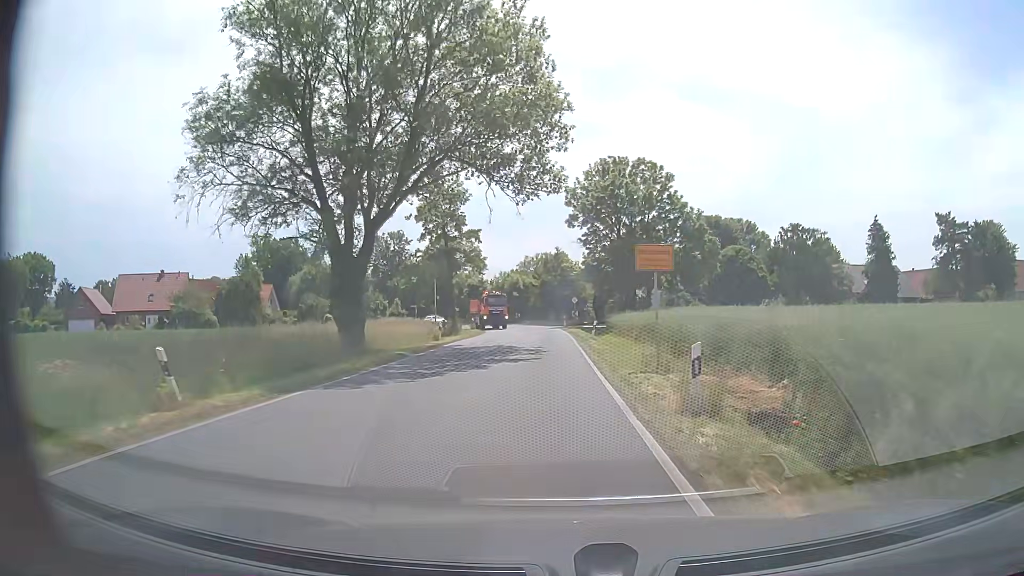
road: secondary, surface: asphalt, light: Day
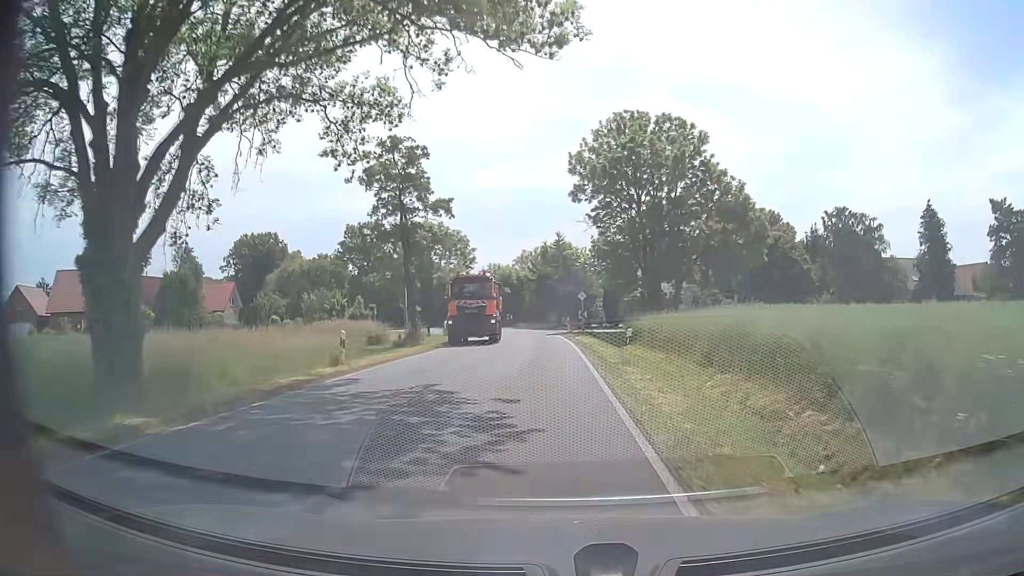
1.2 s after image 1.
(0.0, +15.9) m; 0°
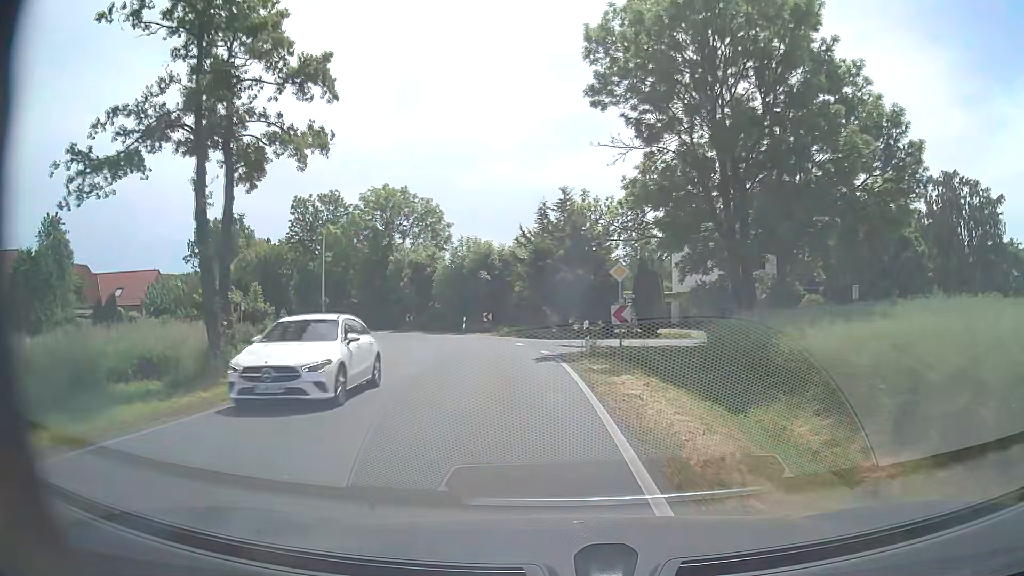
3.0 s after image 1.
(-0.1, +23.8) m; 0°
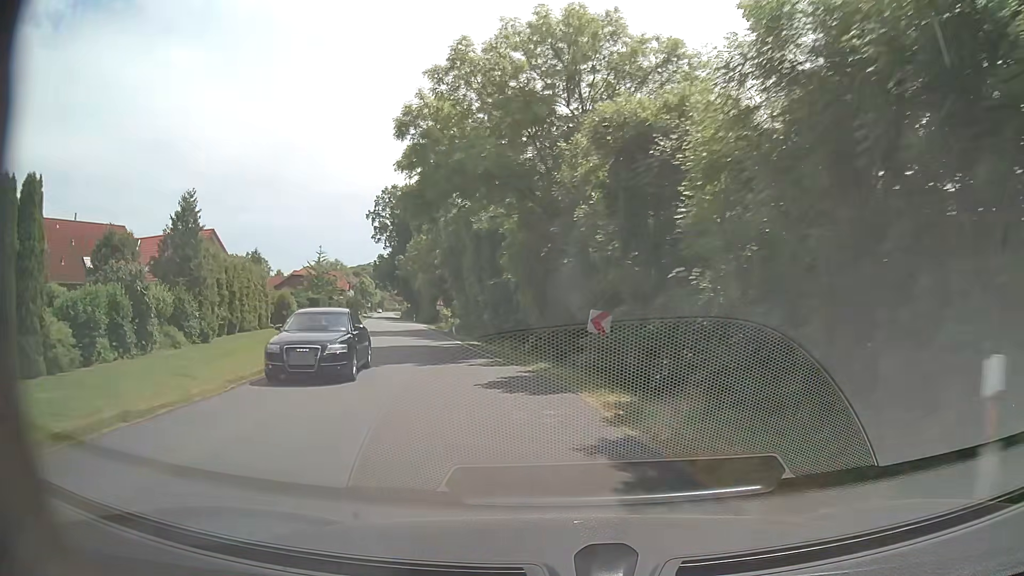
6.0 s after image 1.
(-6.0, +38.8) m; -22°
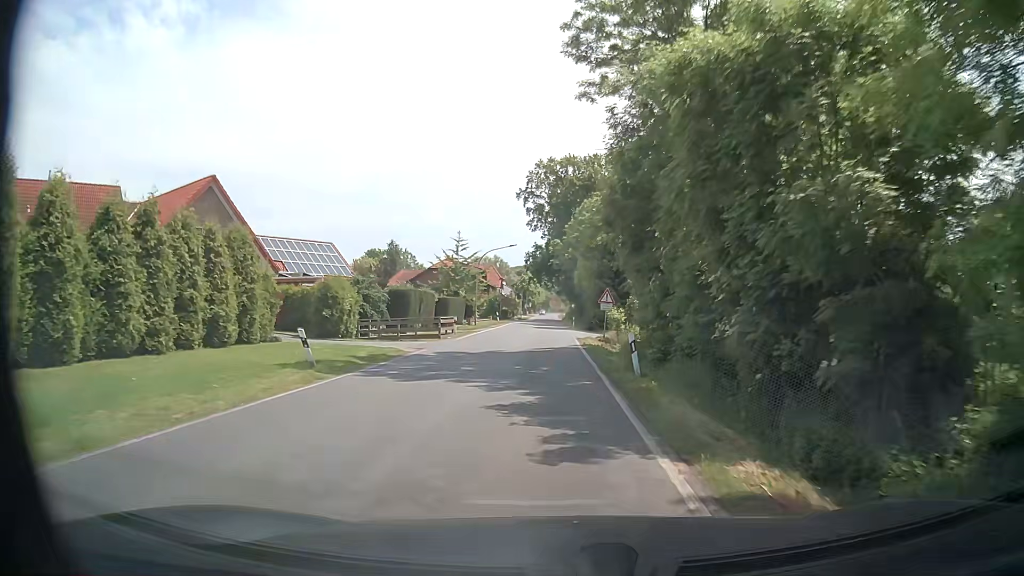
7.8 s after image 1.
(-3.5, +23.4) m; -15°
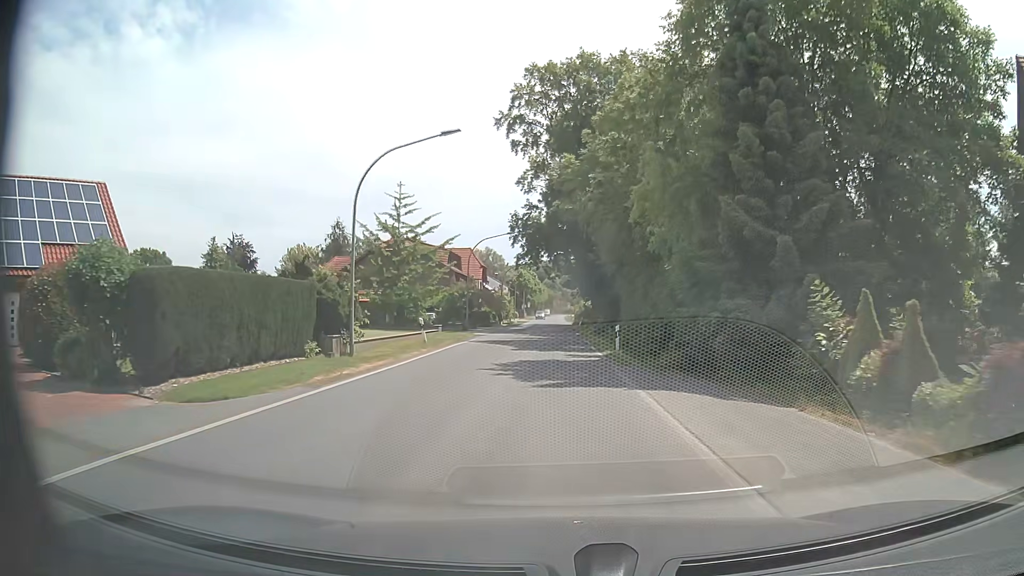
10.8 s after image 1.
(-0.2, +39.8) m; 0°
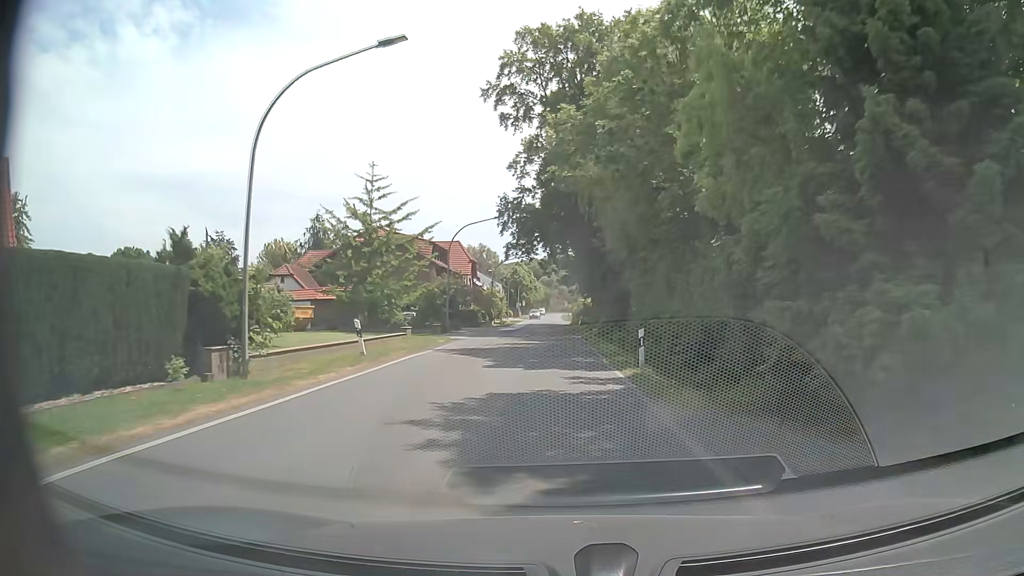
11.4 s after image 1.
(0.0, +8.0) m; 0°
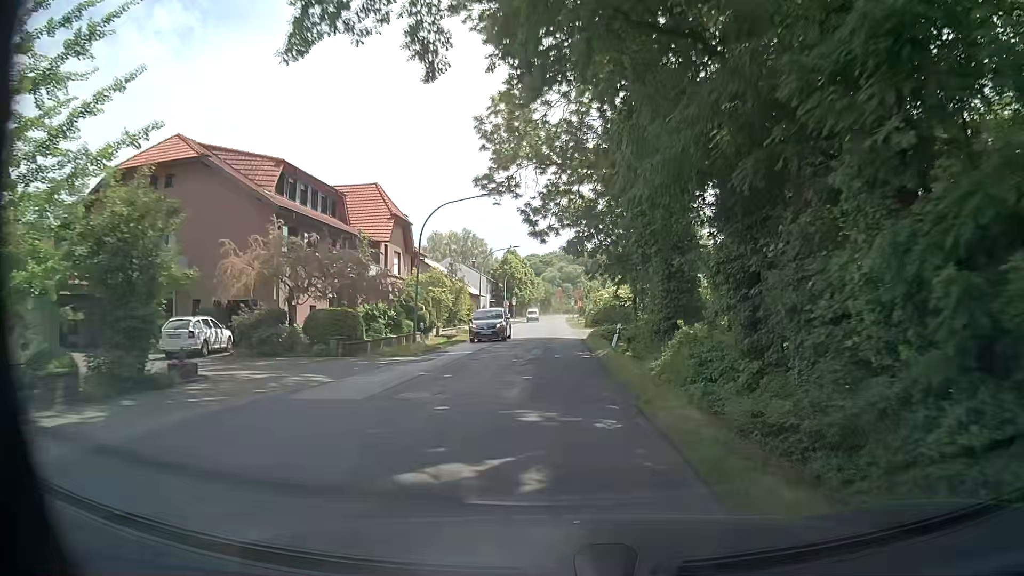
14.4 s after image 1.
(-0.2, +39.8) m; 0°
(0, +10) (0, +20) (0, +30) (0, +40) (0, +50) (0, +60) (0, +70) (0, +80) (0, +90) (0, +100) m
